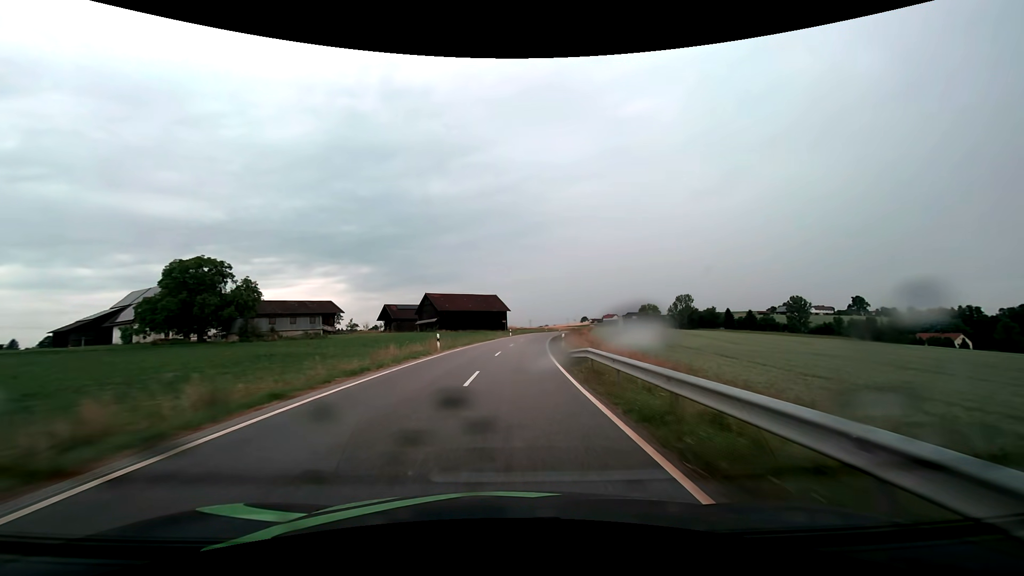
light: Day
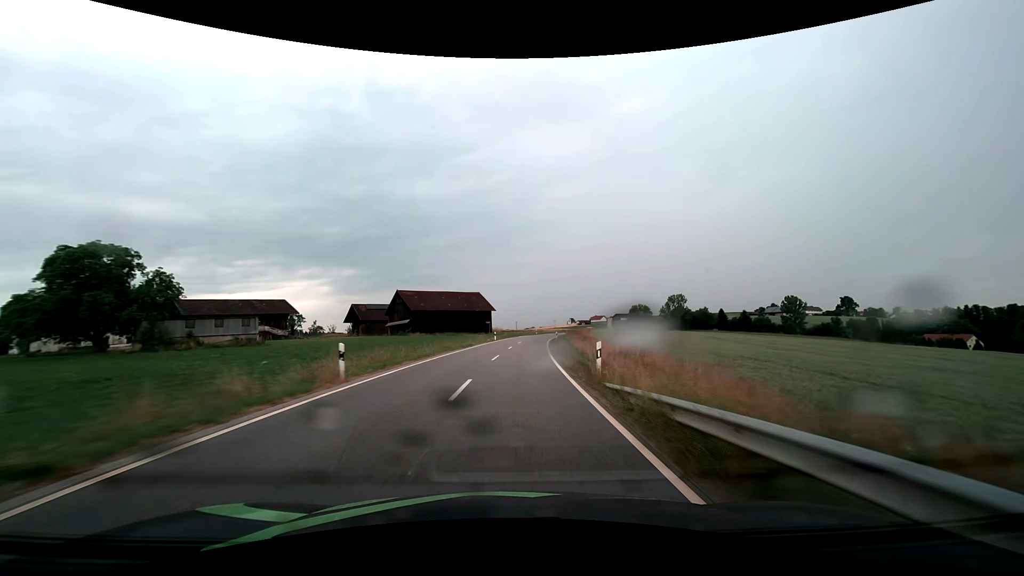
(+0.2, +14.4) m; +2°
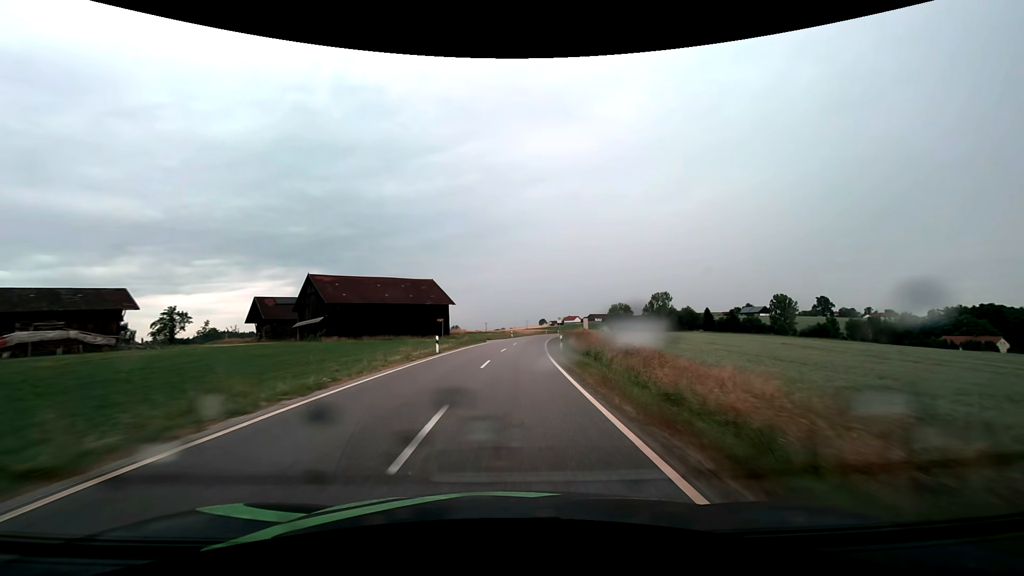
(+0.8, +28.8) m; +3°
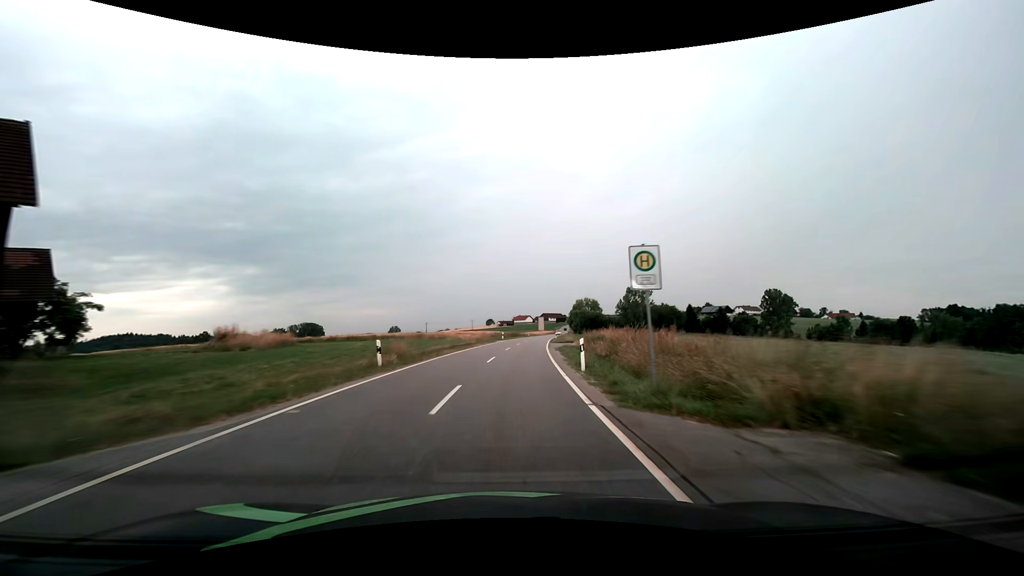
(+3.2, +57.7) m; +6°
(0, +10) (0, +20) (+1, +30) (+2, +40) (+3, +50) (+4, +60) (+5, +70) (+6, +80) (+7, +90) (+8, +100) m
